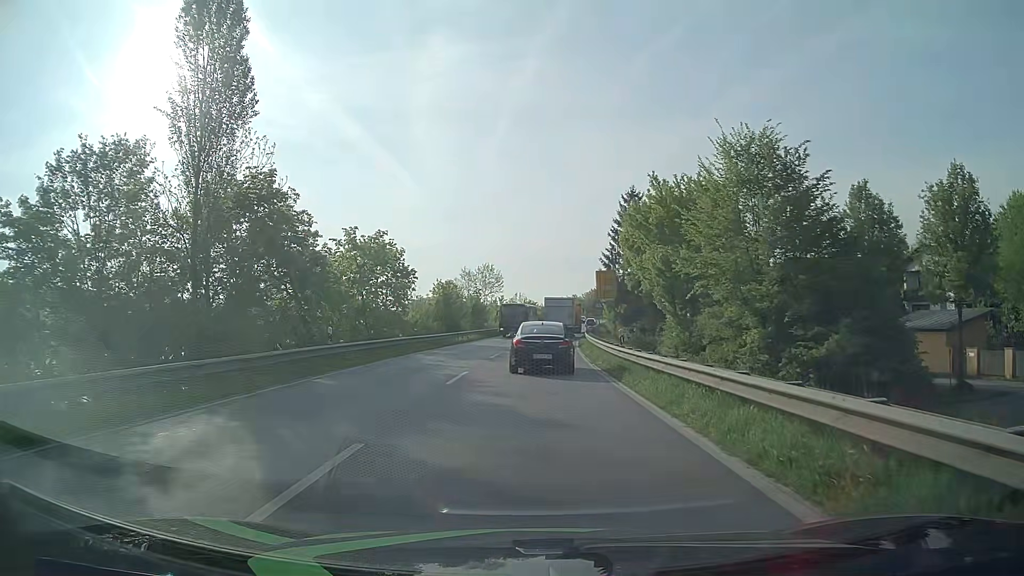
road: primary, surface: asphalt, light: Day
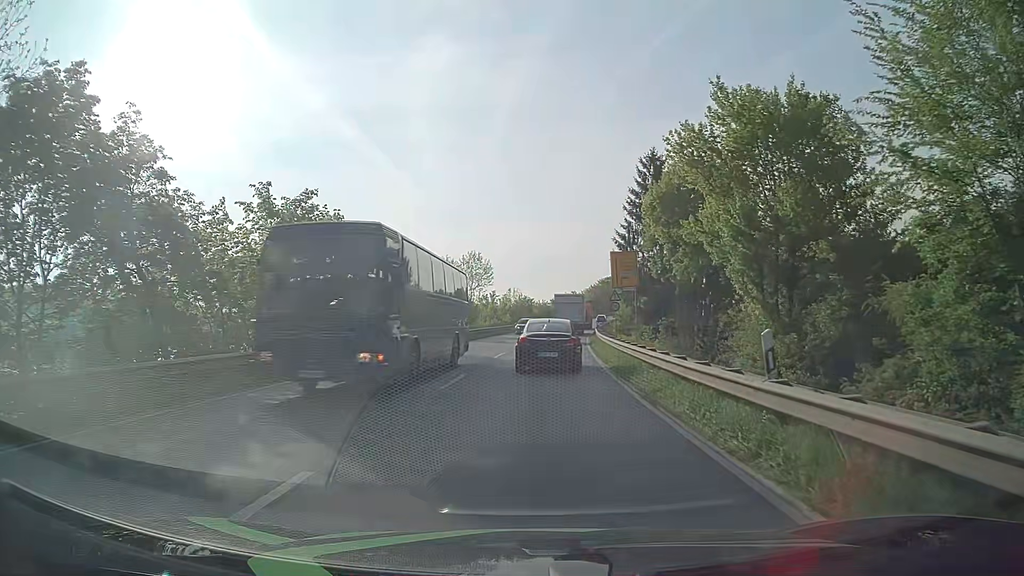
(+0.1, +13.8) m; +1°
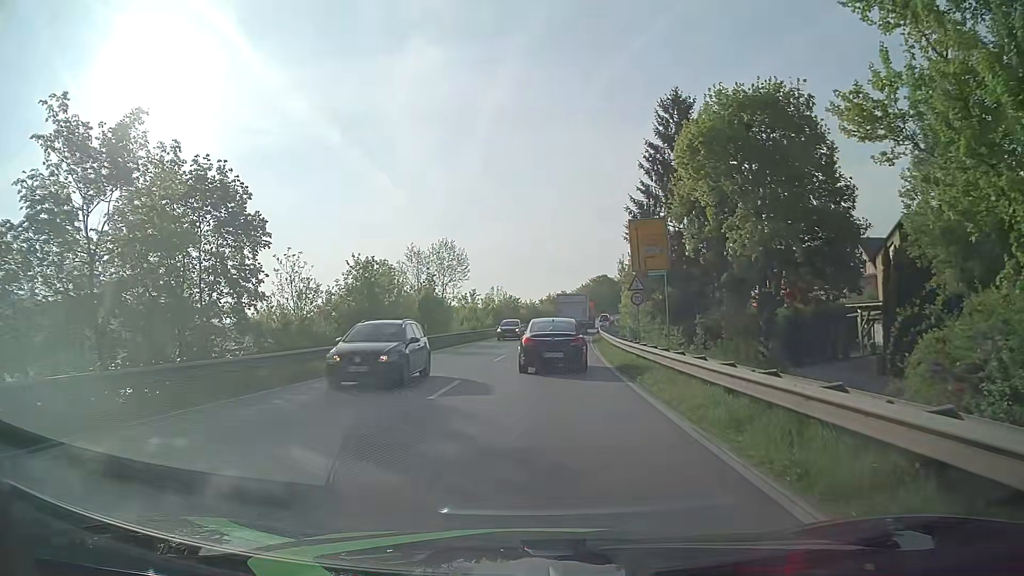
(+0.1, +13.6) m; +1°
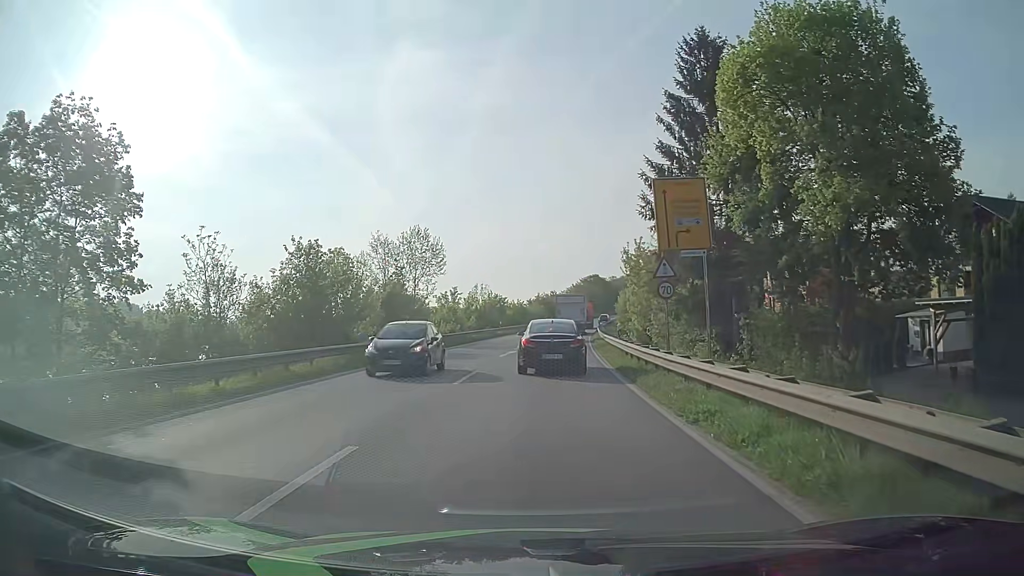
(0.0, +8.8) m; +1°
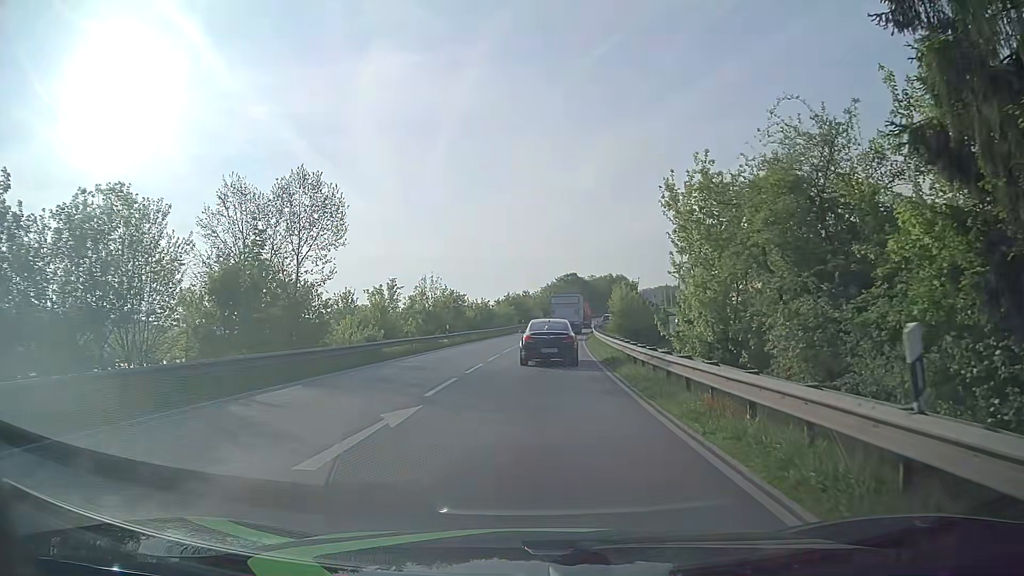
(+0.5, +21.3) m; +3°
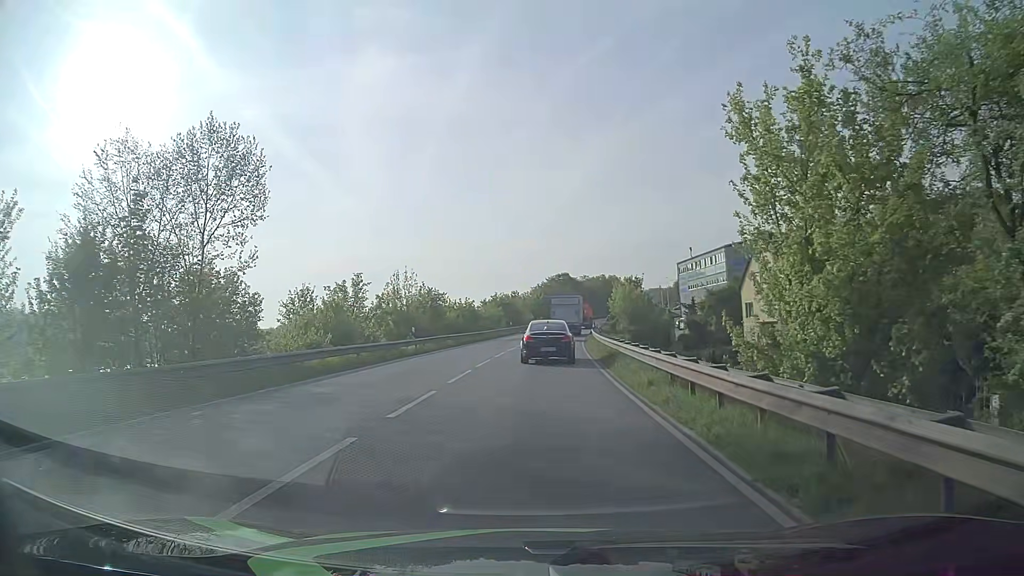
(0.0, +8.8) m; 0°
(0, +10) (0, +20) (+1, +30) (+1, +40) (+2, +50) (+2, +60) (+4, +70) (+5, +80) (+6, +90) (+8, +100) m
